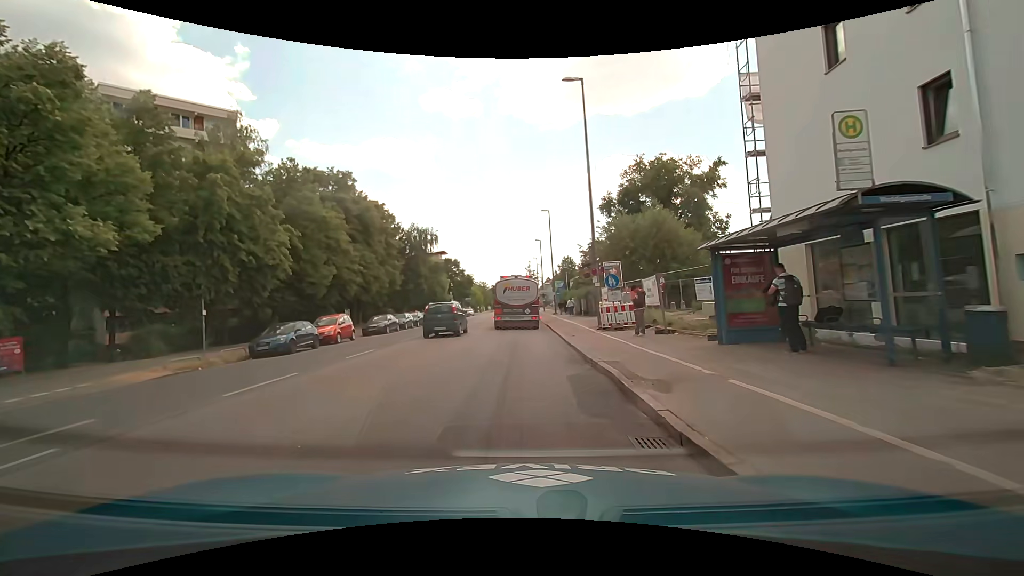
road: secondary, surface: asphalt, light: Day
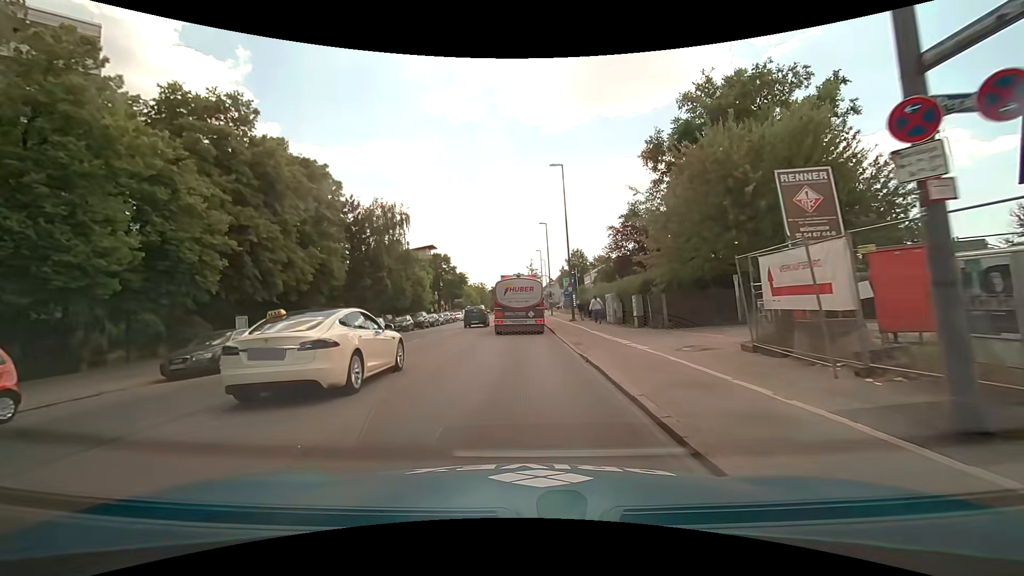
(0.0, +20.2) m; -1°
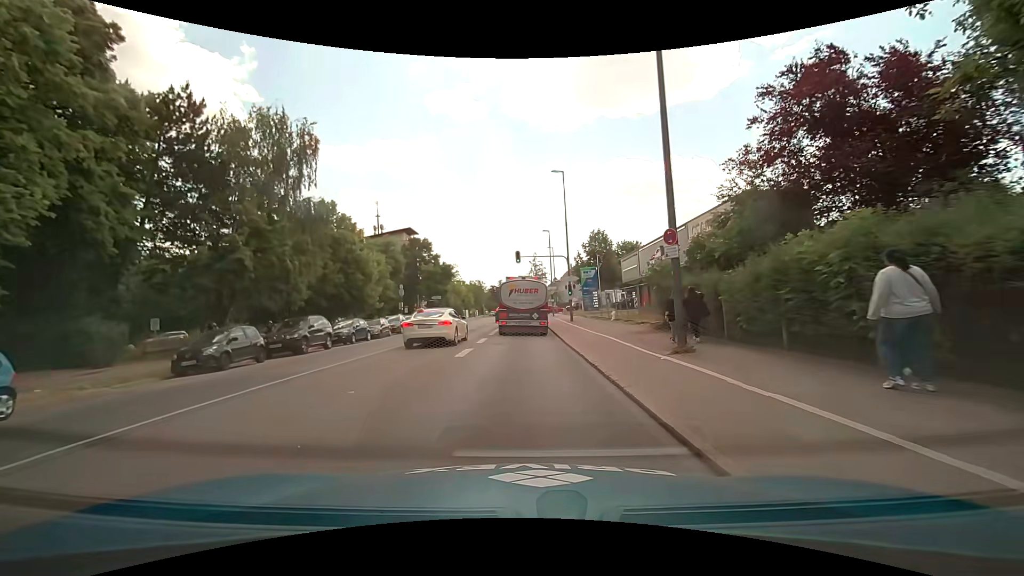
(+0.2, +26.8) m; 0°
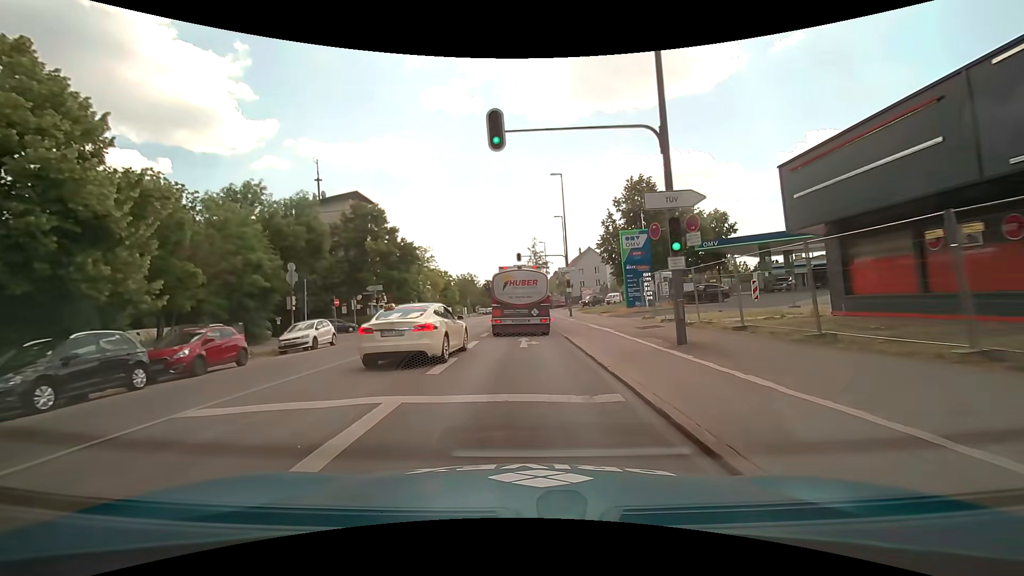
(+0.2, +29.3) m; +1°
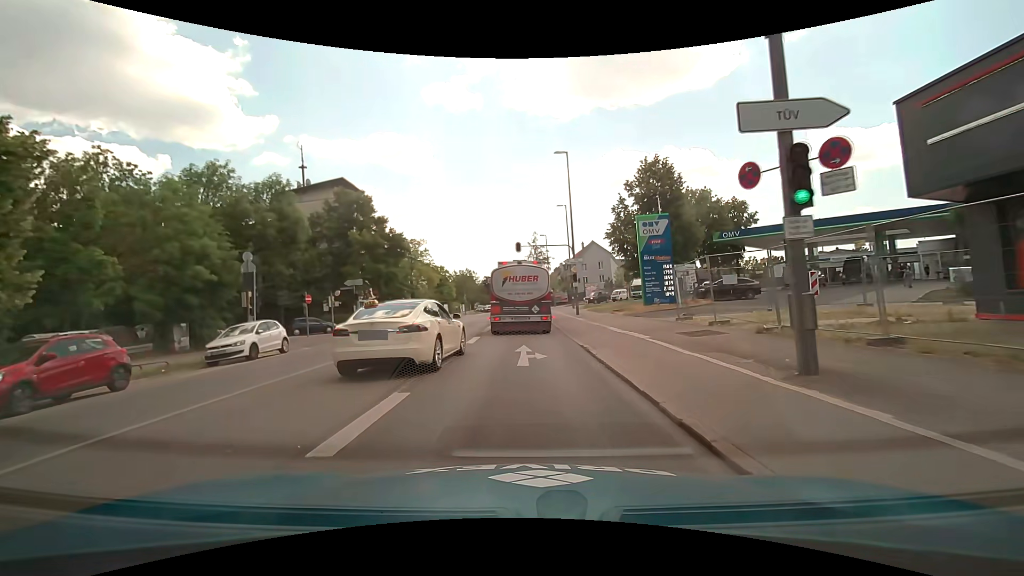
(0.0, +5.3) m; 0°
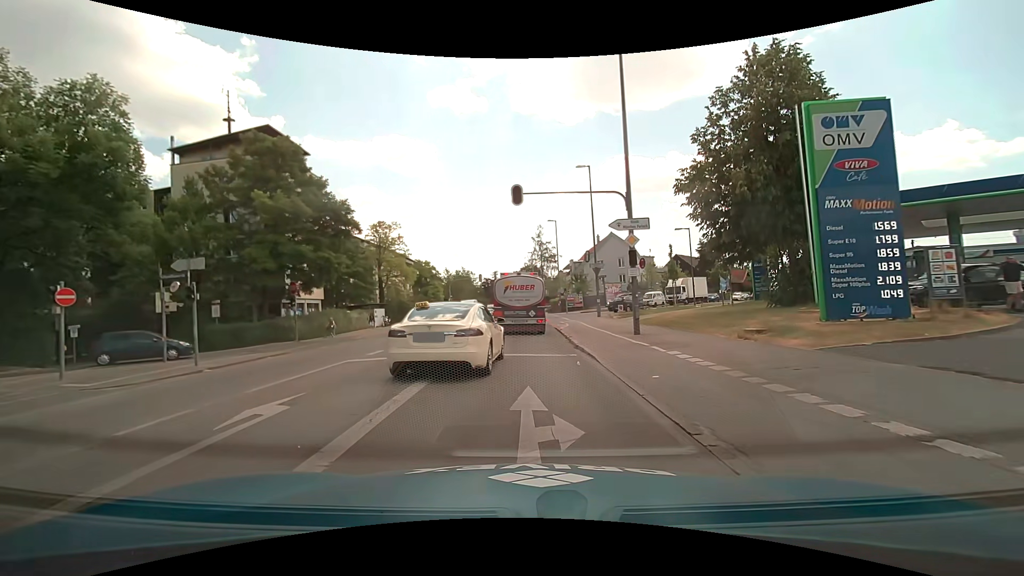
(0.0, +18.8) m; 0°
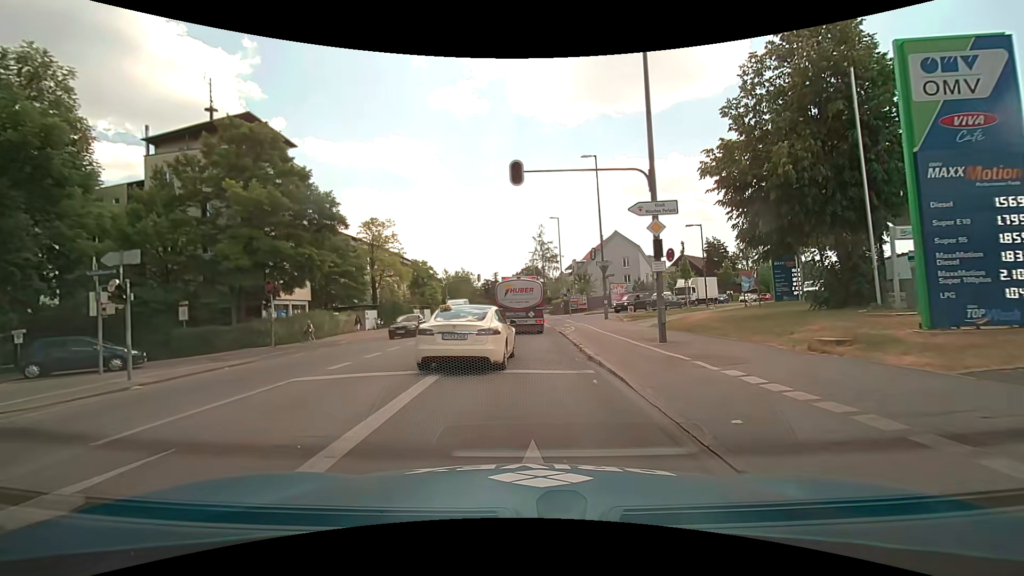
(0.0, +3.3) m; 0°
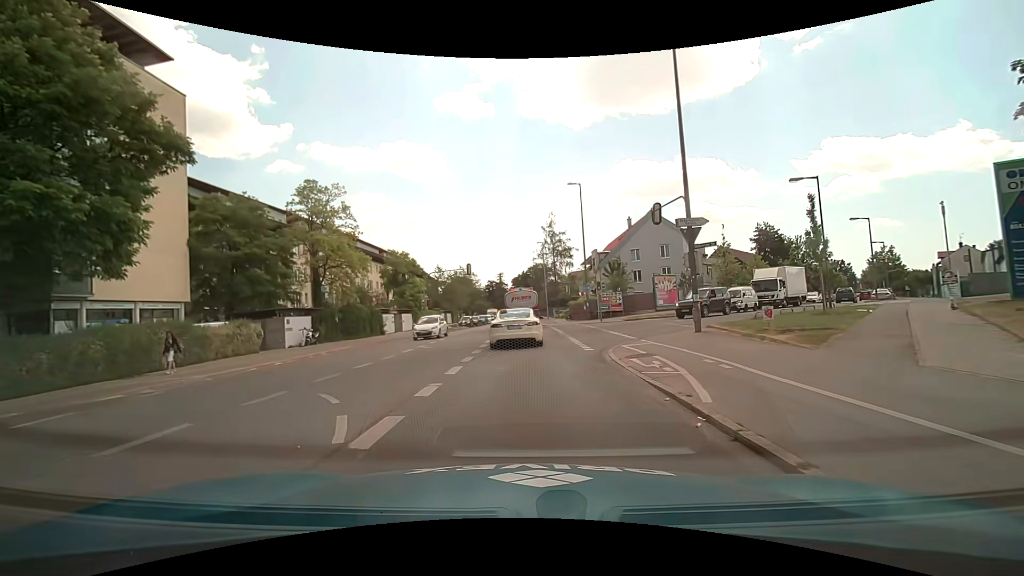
(-0.1, +18.8) m; -1°
(0, +10) (+1, +20) (+7, +27) (+15, +34) (+22, +41) (+29, +49) (+35, +57) (+41, +64) (+47, +72) (+52, +81) m
